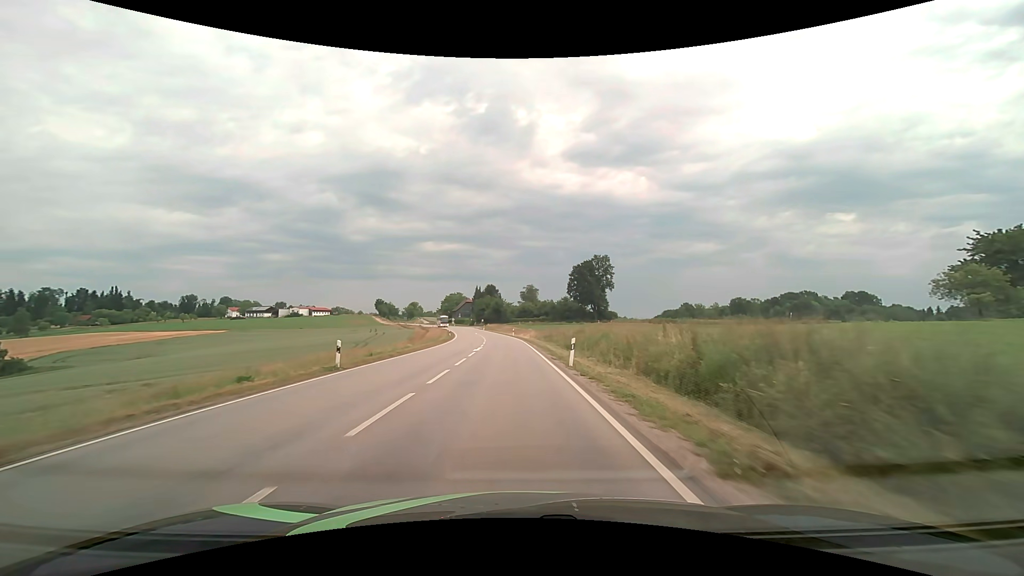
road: secondary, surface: asphalt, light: Day
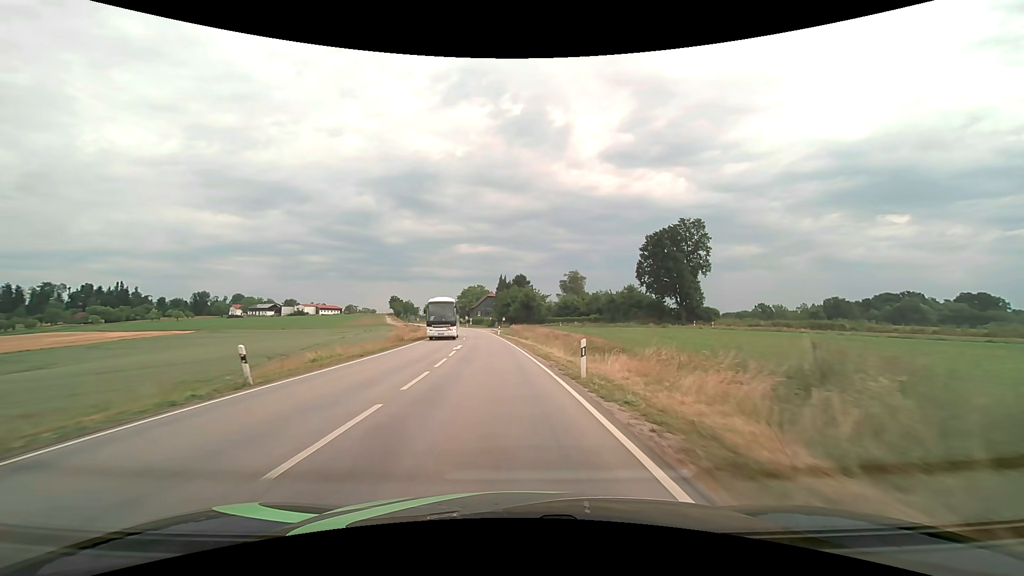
(-1.4, +55.6) m; -4°
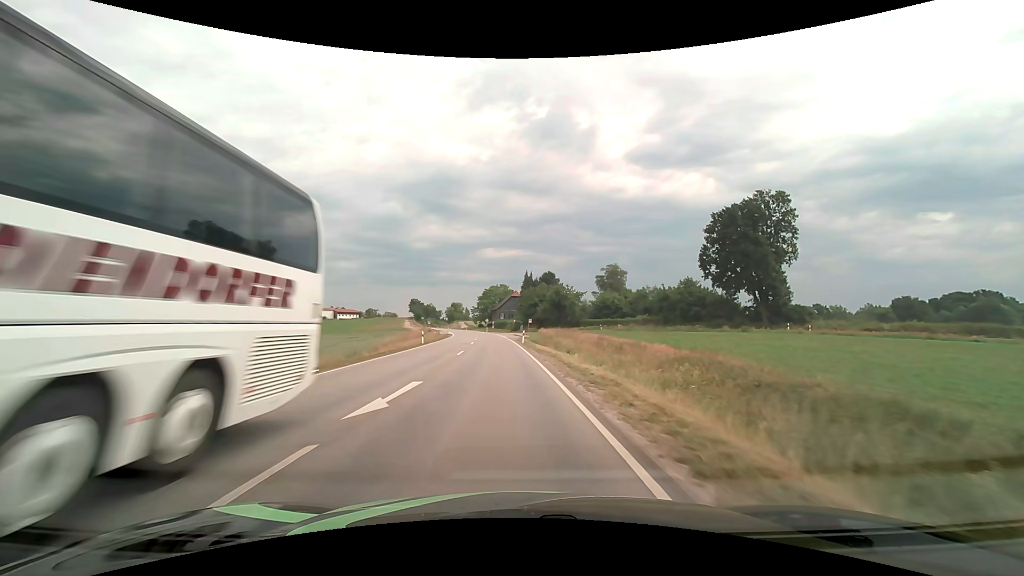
(-0.6, +20.8) m; -3°
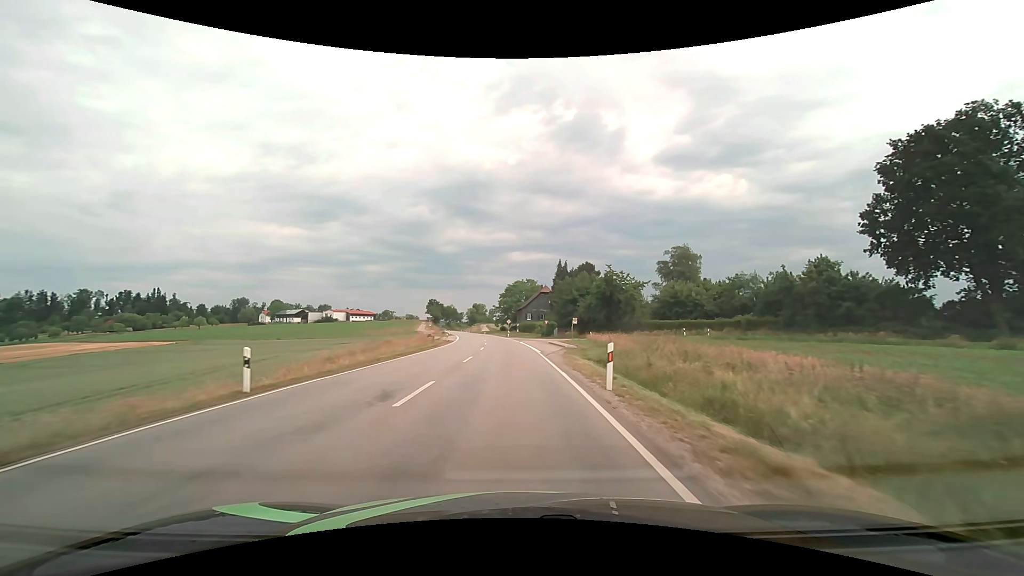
(-1.2, +31.0) m; -3°
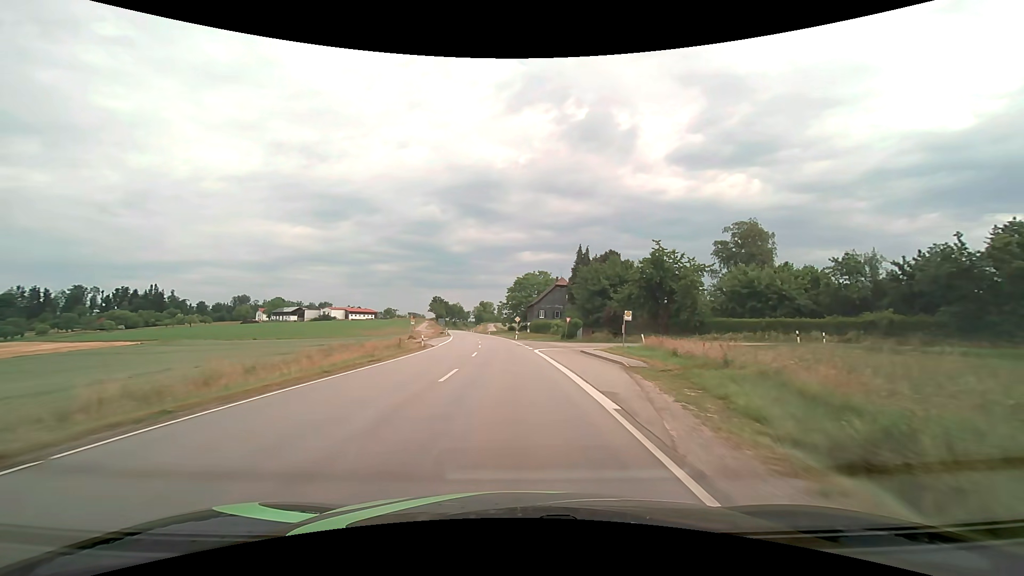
(-0.2, +20.7) m; -1°
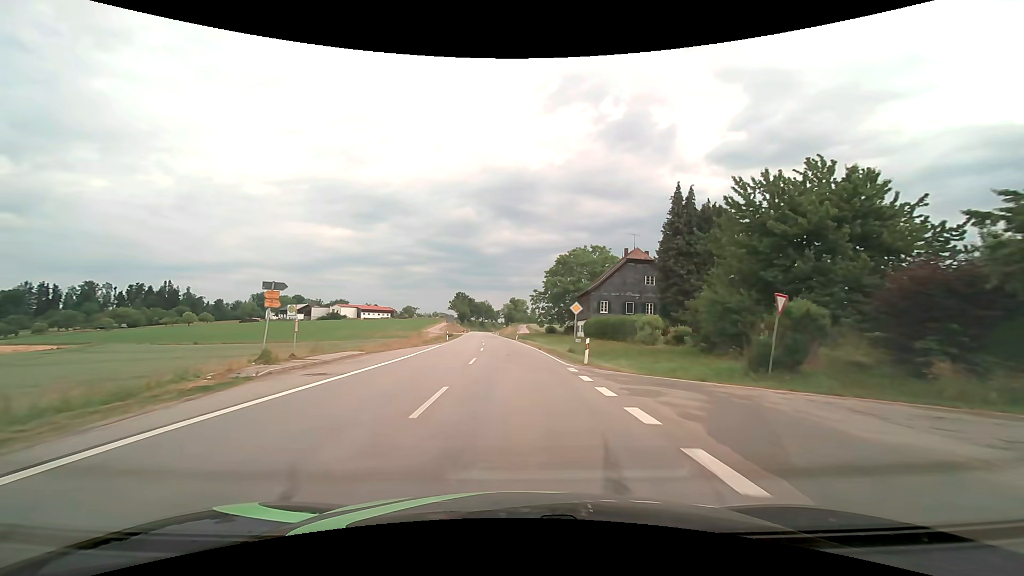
(-1.5, +41.5) m; -4°
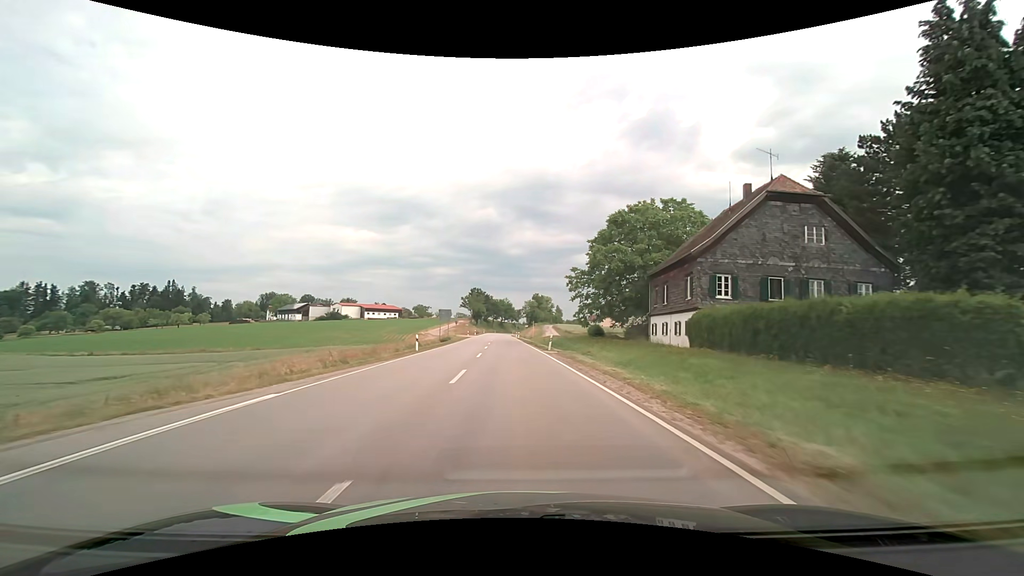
(-0.7, +31.3) m; -3°
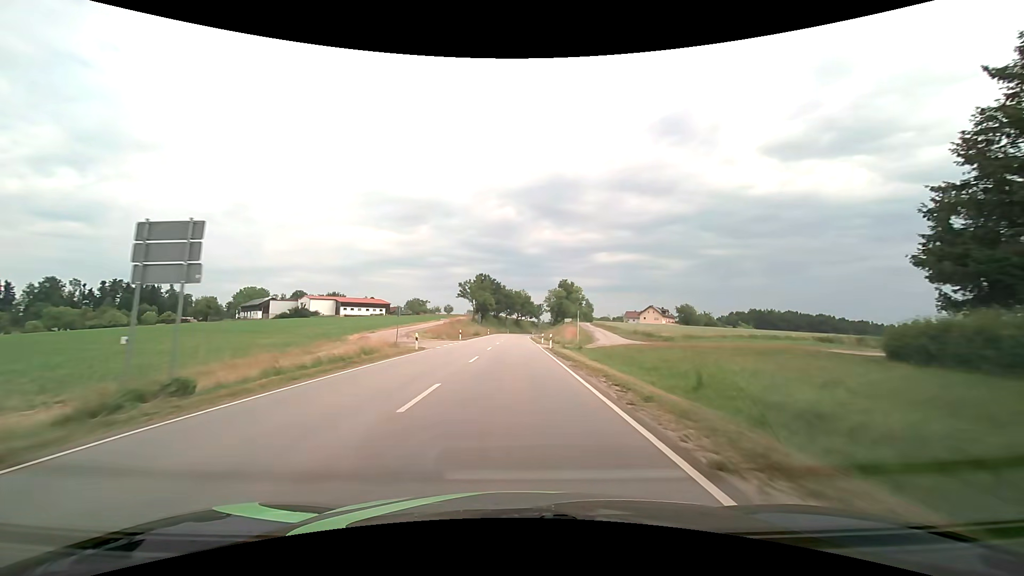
(-1.0, +52.4) m; -2°
(0, +10) (0, +20) (0, +30) (0, +40) (0, +50) (0, +60) (0, +70) (0, +80) (0, +90) (0, +100) m
